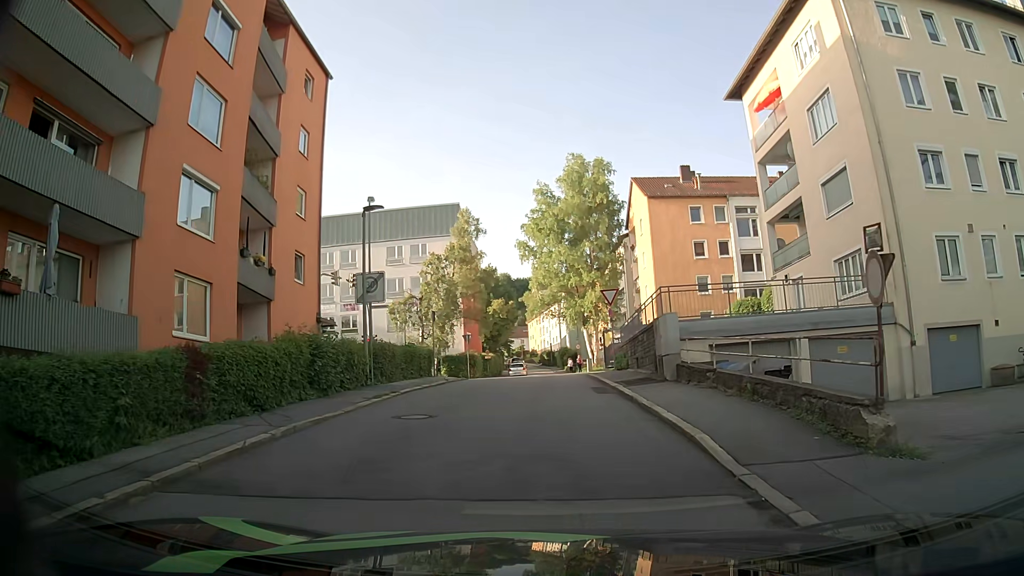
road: residential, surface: asphalt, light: Day
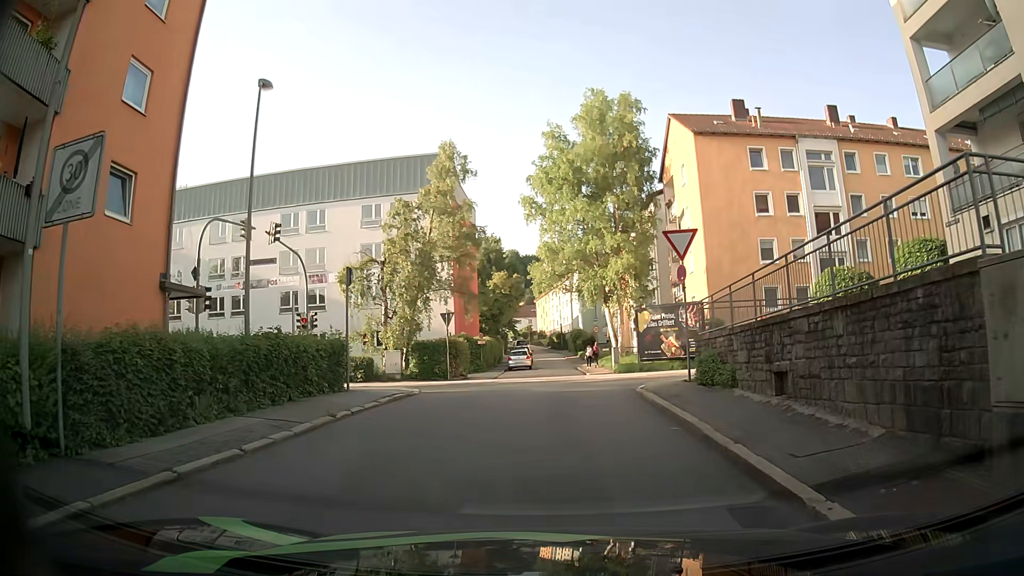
(+0.2, +13.4) m; +1°
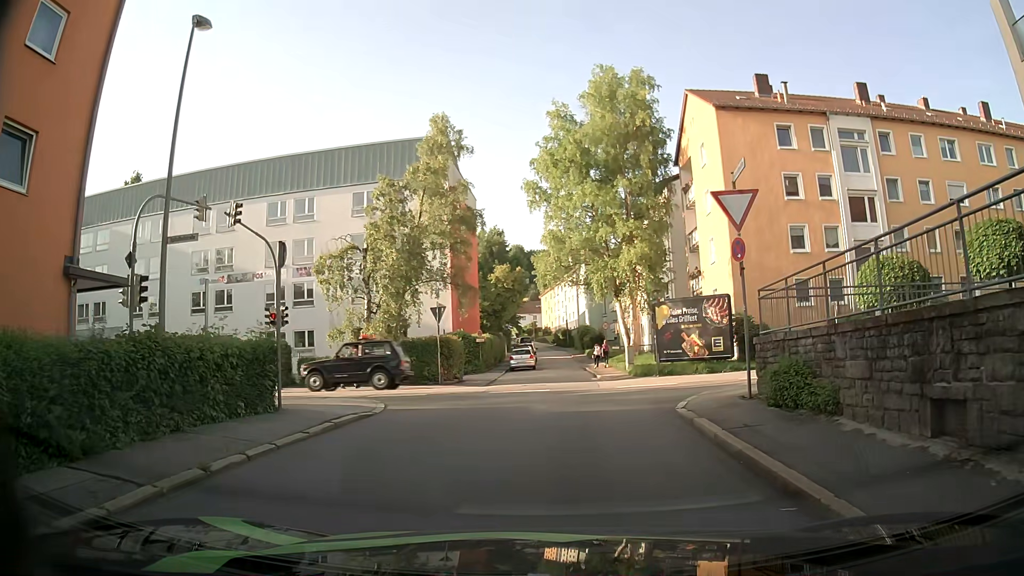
(0.0, +4.2) m; -2°
